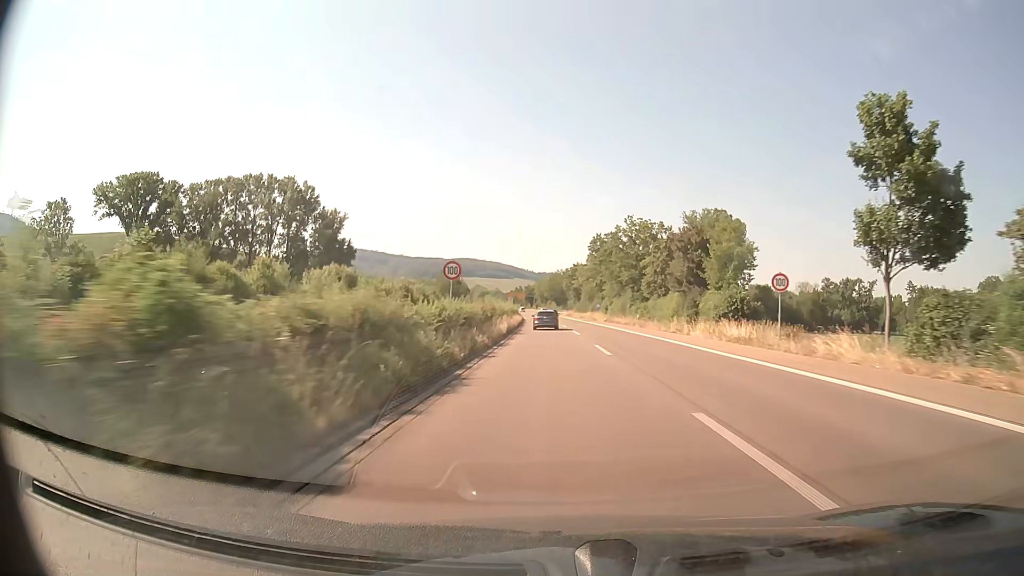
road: trunk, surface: asphalt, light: Day
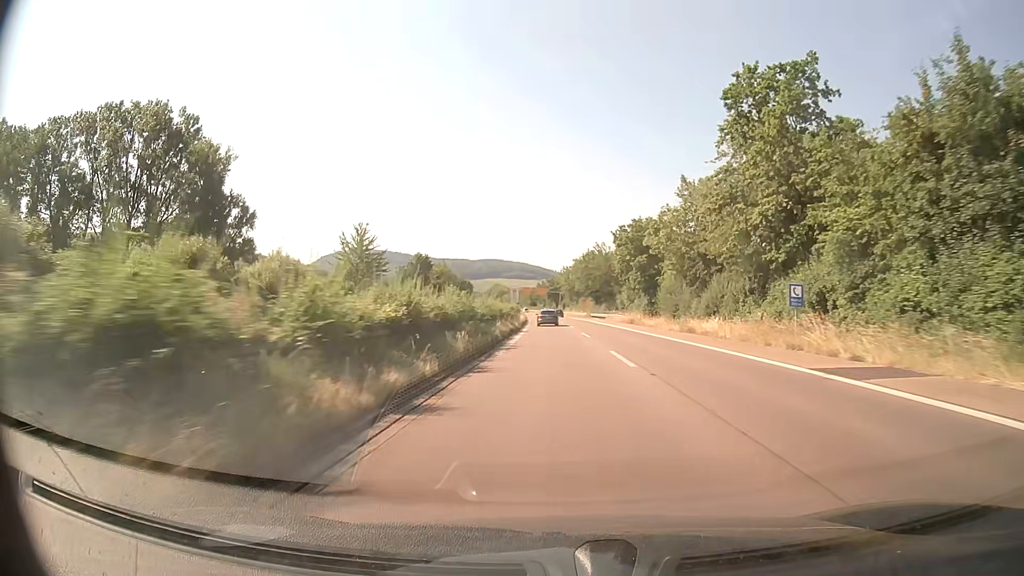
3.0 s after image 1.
(-1.6, +76.8) m; -2°
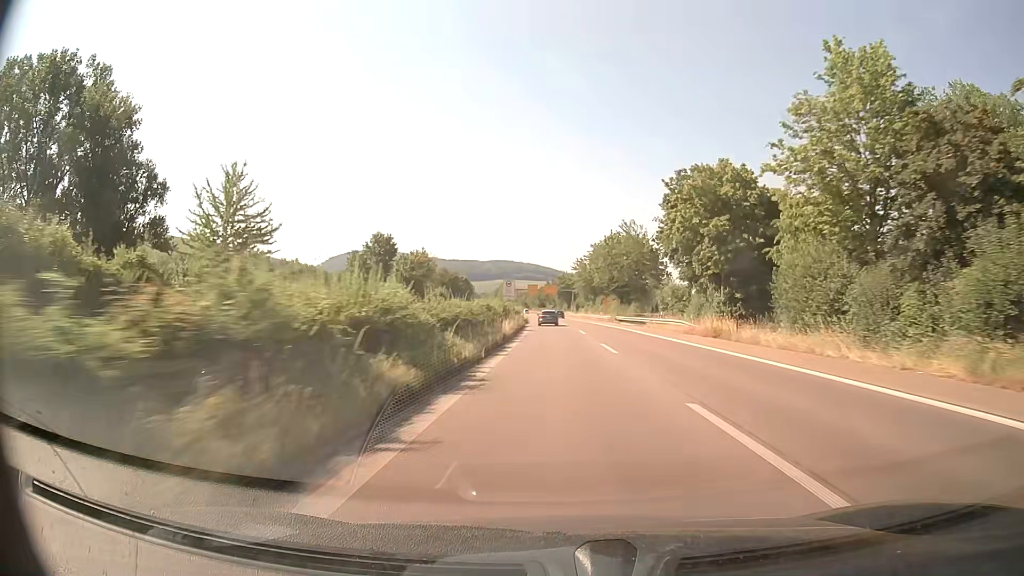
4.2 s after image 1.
(-0.3, +30.2) m; -1°
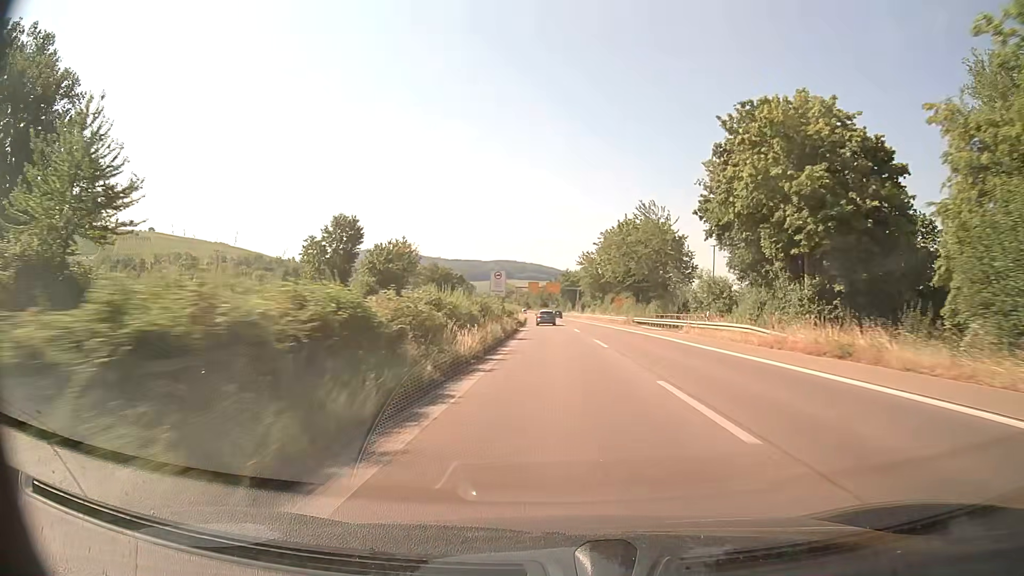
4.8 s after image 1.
(0.0, +15.0) m; 0°
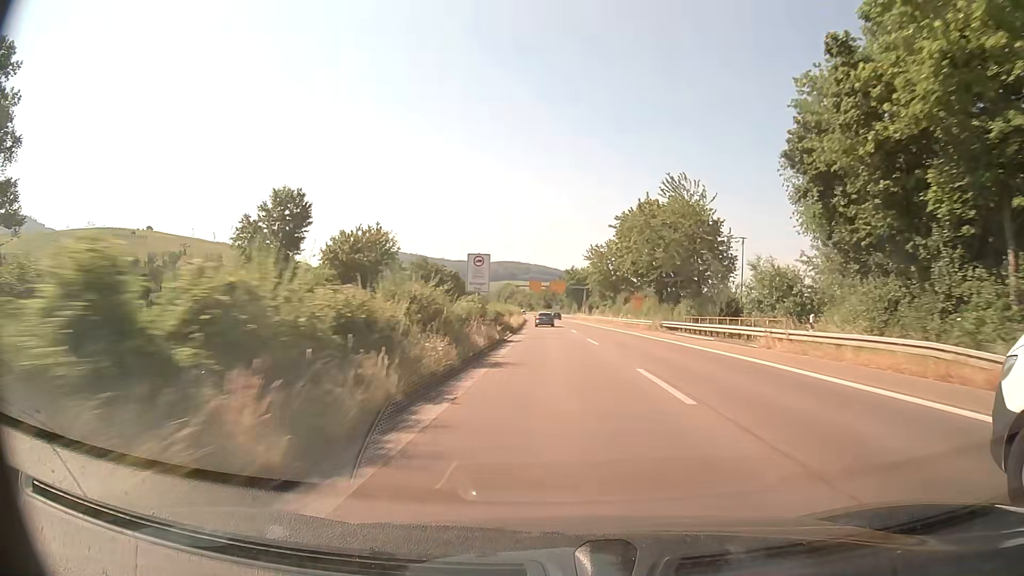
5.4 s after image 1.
(0.0, +15.0) m; 0°
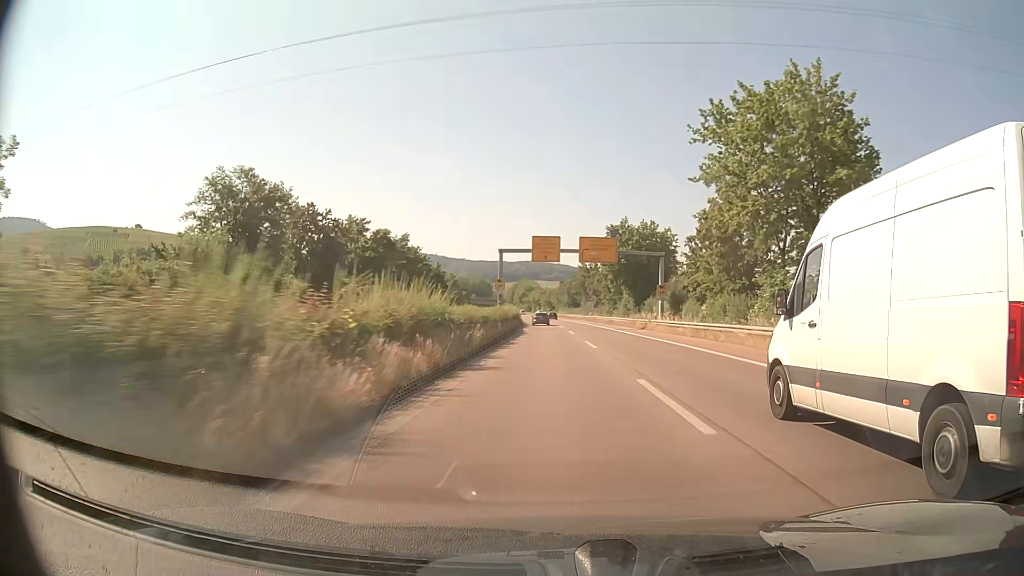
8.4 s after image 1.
(-1.3, +74.5) m; -2°
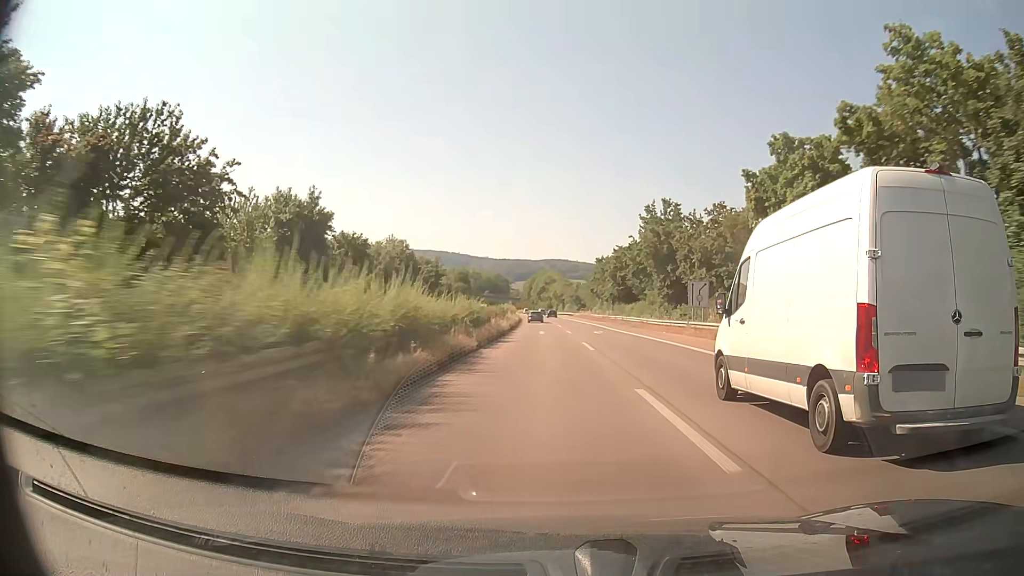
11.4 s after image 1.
(-1.6, +73.6) m; -2°
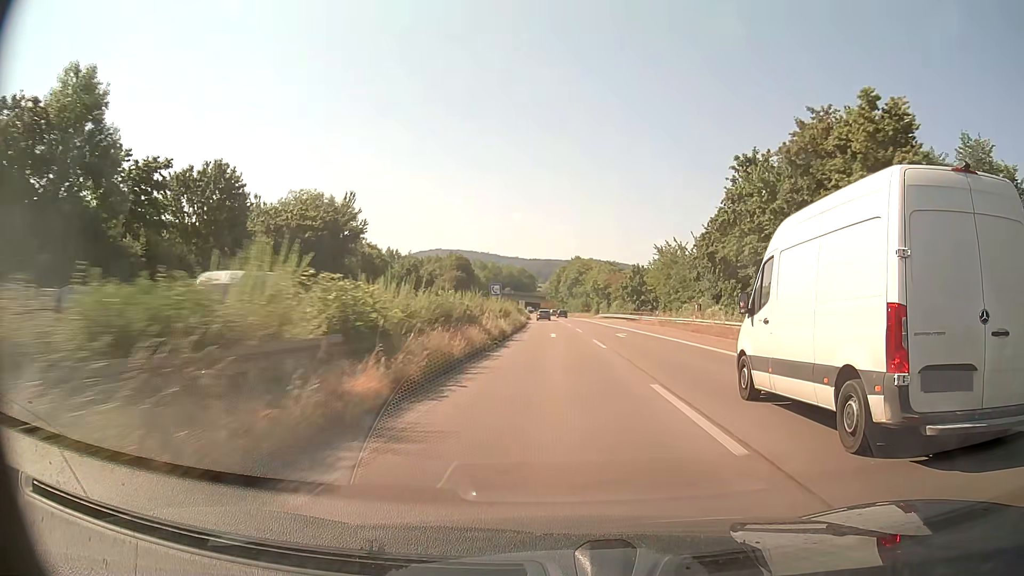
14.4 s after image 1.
(-1.7, +71.3) m; -3°
(0, +10) (0, +20) (0, +30) (0, +40) (0, +50) (-1, +60) (-1, +70) (-1, +80) (-2, +90) (-2, +100) m
